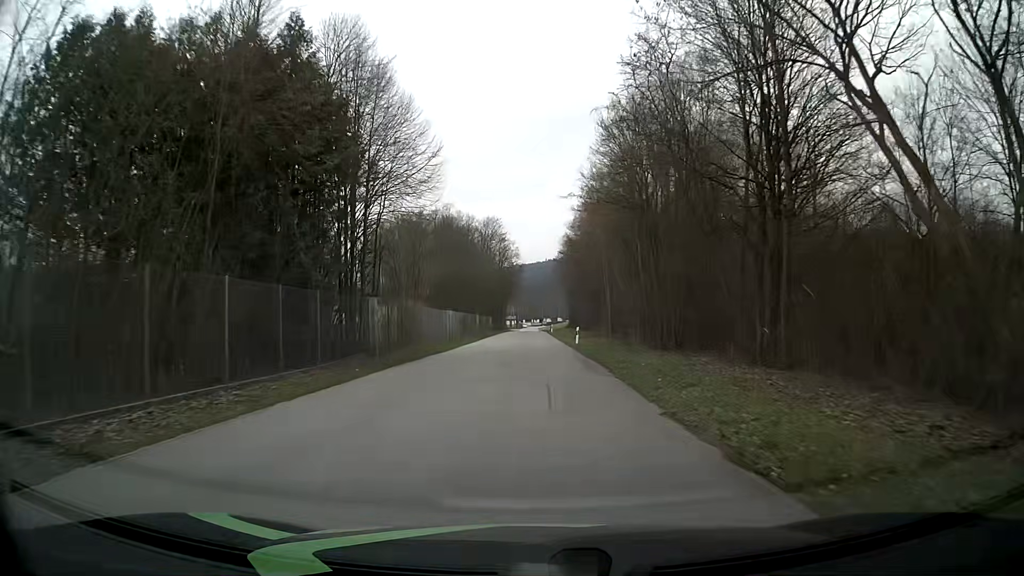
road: residential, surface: asphalt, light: Day
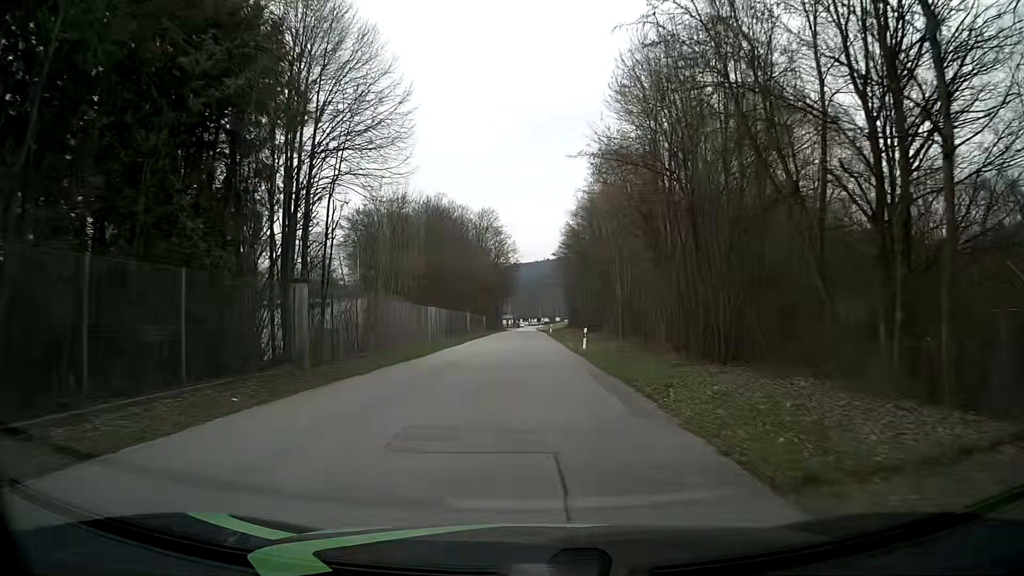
(+0.1, +7.6) m; +1°
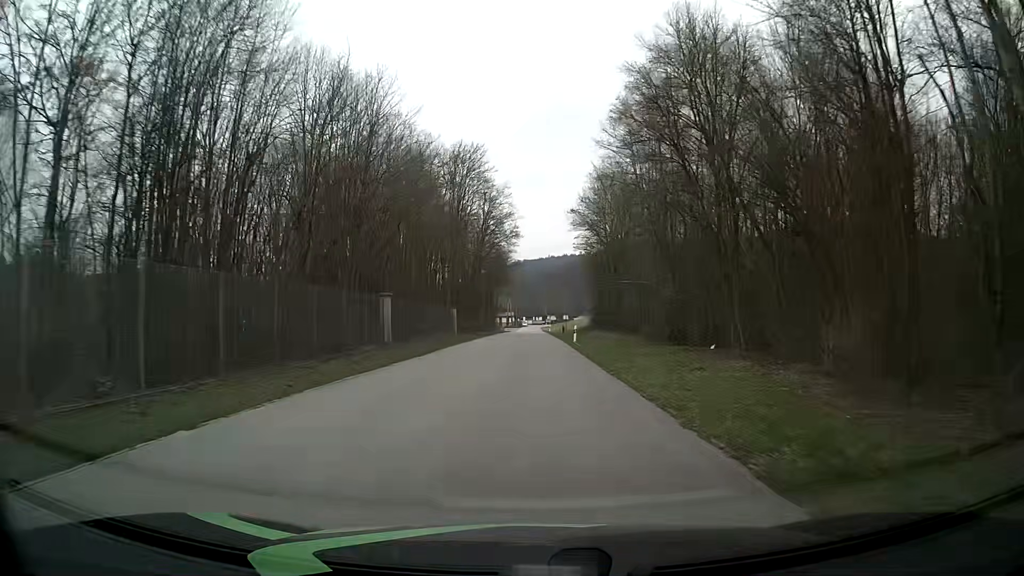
(0.0, +38.4) m; 0°
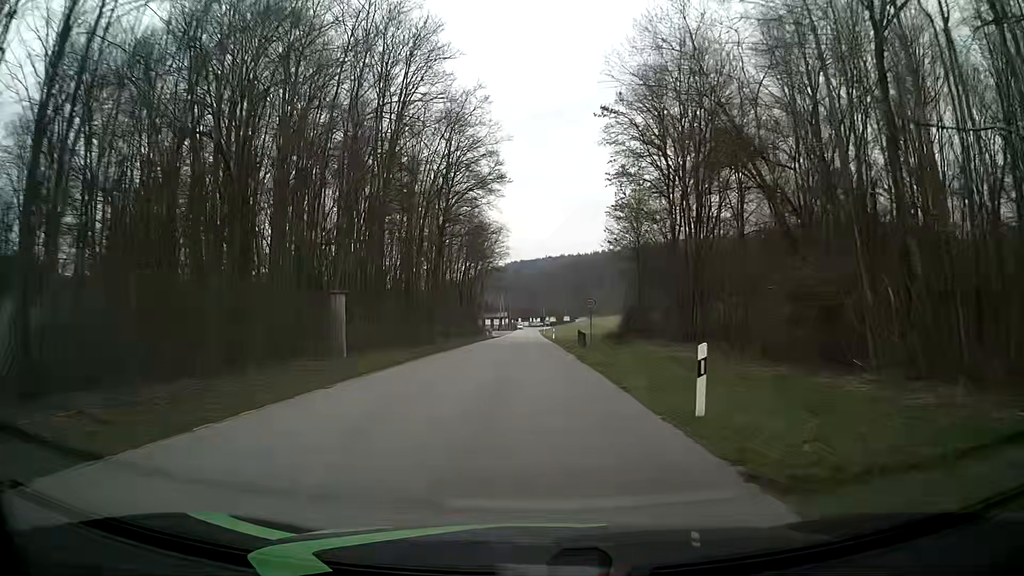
(-0.1, +30.6) m; 0°
